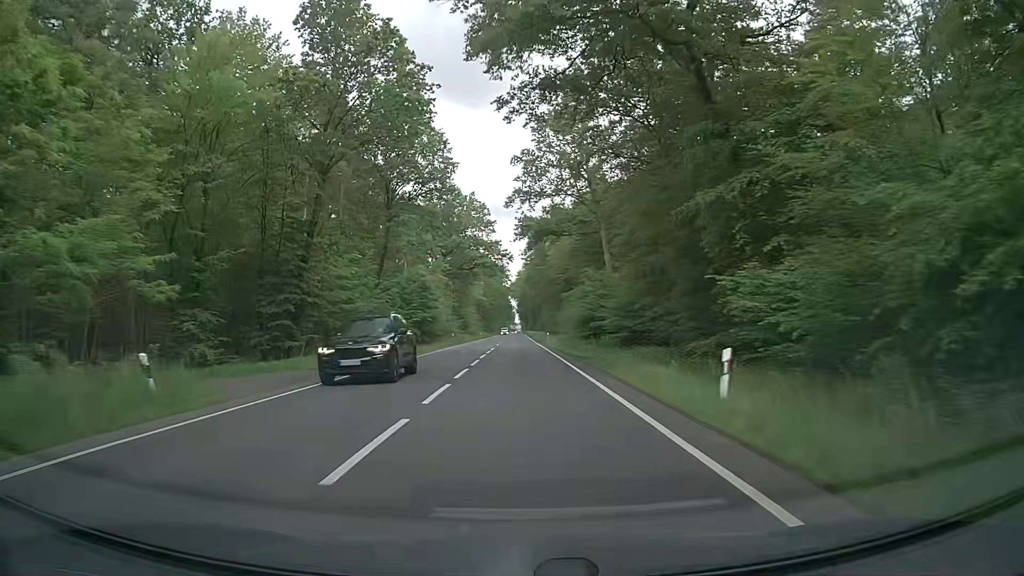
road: primary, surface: asphalt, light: Day
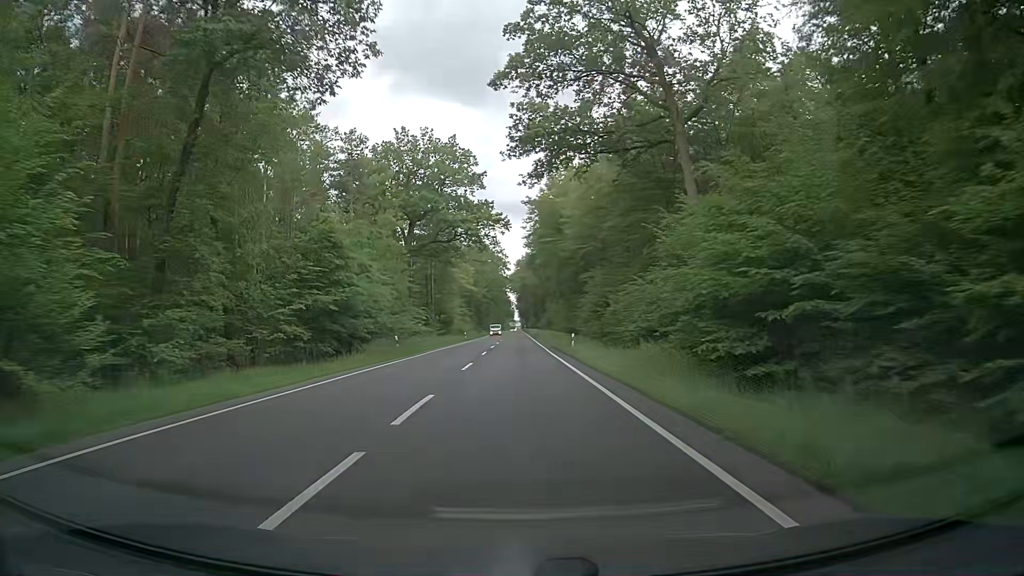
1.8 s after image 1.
(0.0, +33.2) m; +1°
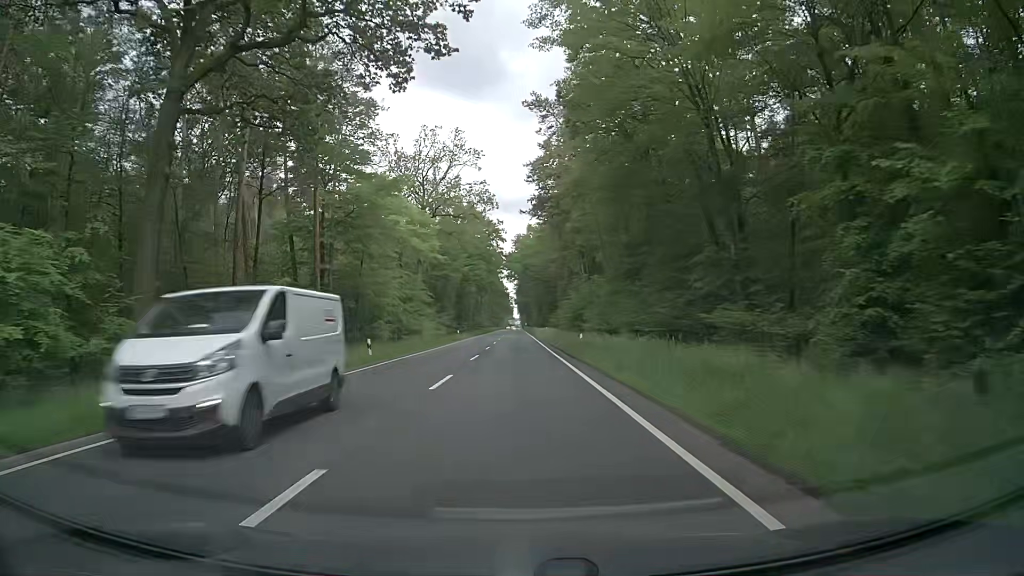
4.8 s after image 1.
(-0.7, +55.6) m; -1°
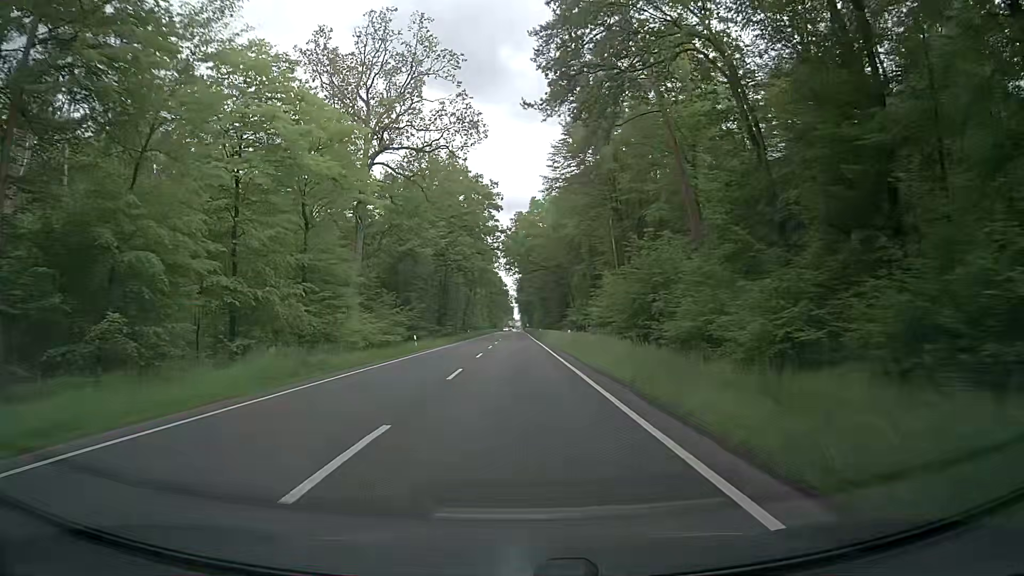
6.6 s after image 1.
(-0.1, +33.4) m; -1°
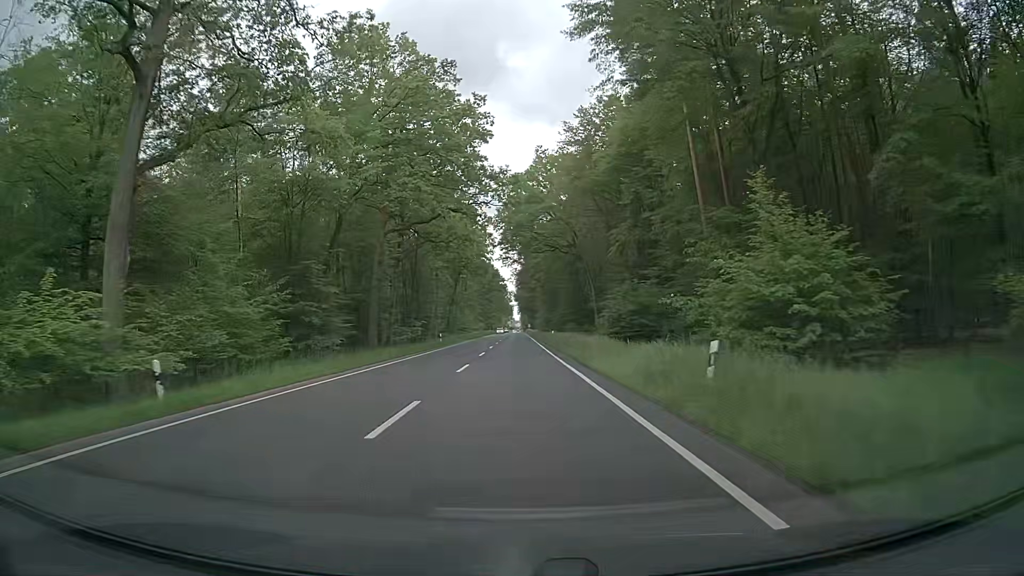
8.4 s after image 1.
(+0.5, +33.4) m; +1°
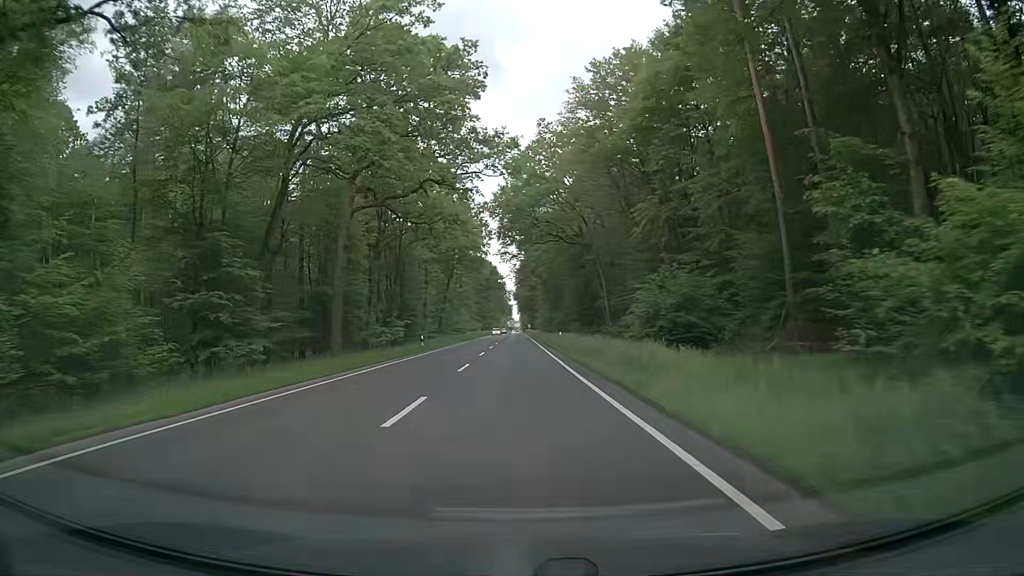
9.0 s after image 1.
(0.0, +11.1) m; 0°
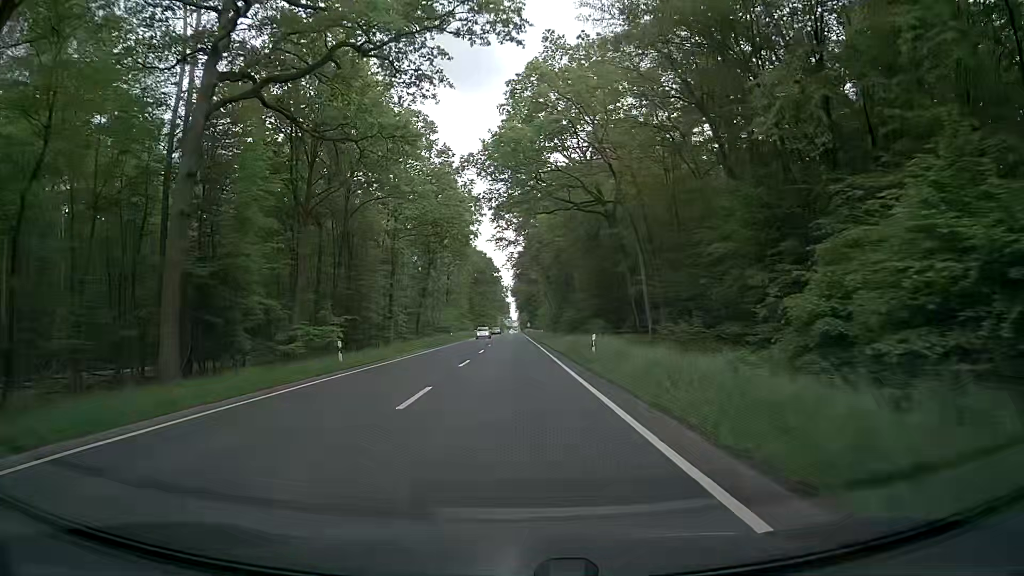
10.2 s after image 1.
(-0.1, +22.2) m; 0°
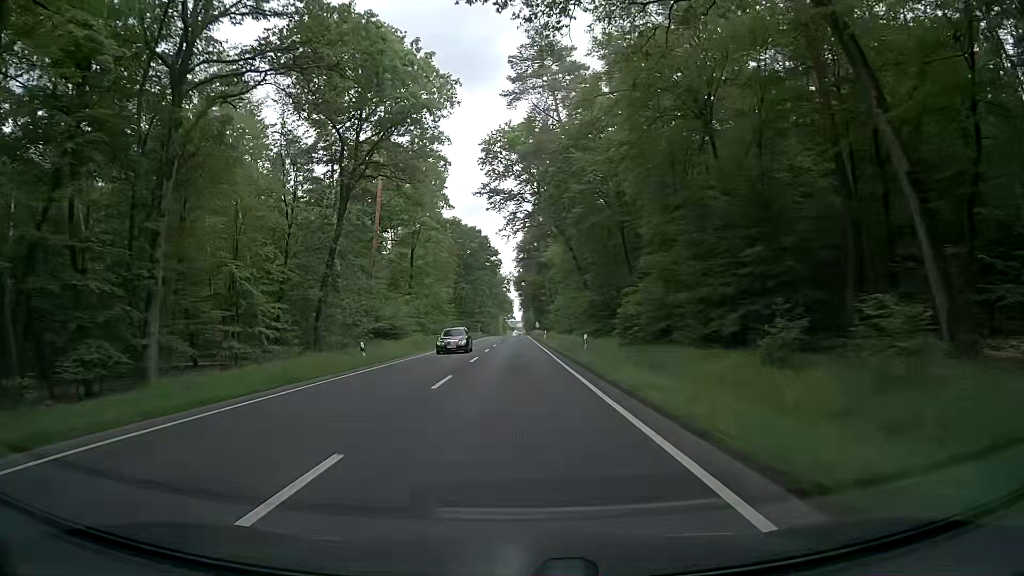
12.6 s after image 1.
(-0.1, +44.5) m; -1°
(0, +10) (0, +20) (0, +30) (0, +40) (0, +50) (+1, +60) (+1, +70) (+1, +80) (+1, +90) (+1, +100) m
